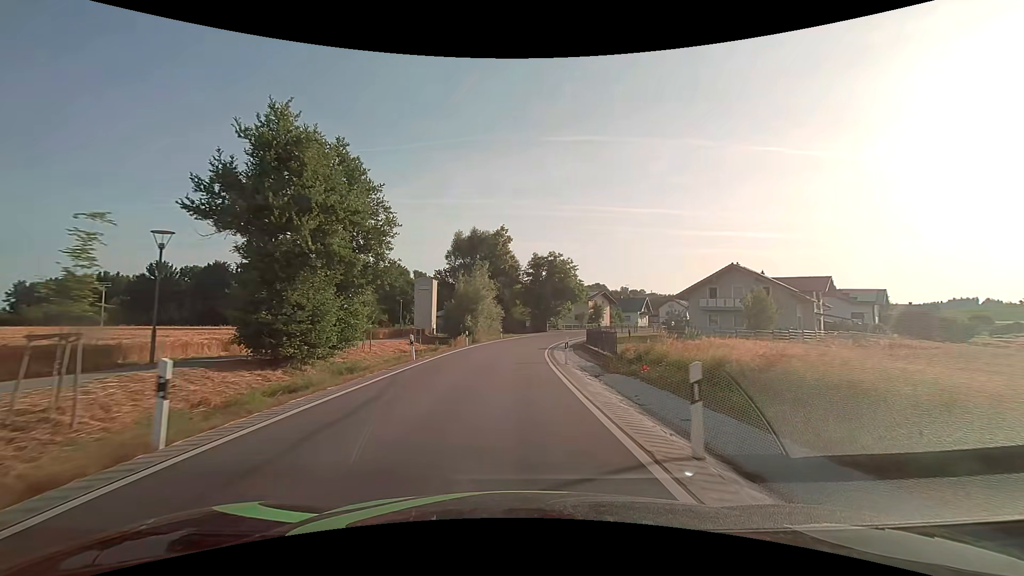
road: secondary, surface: asphalt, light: Day
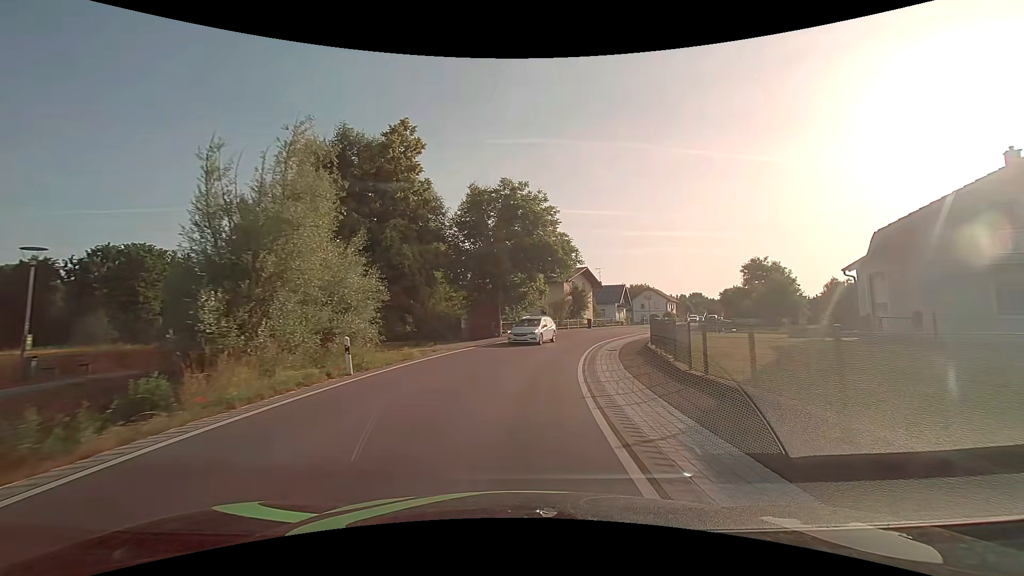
(+1.0, +37.1) m; +6°
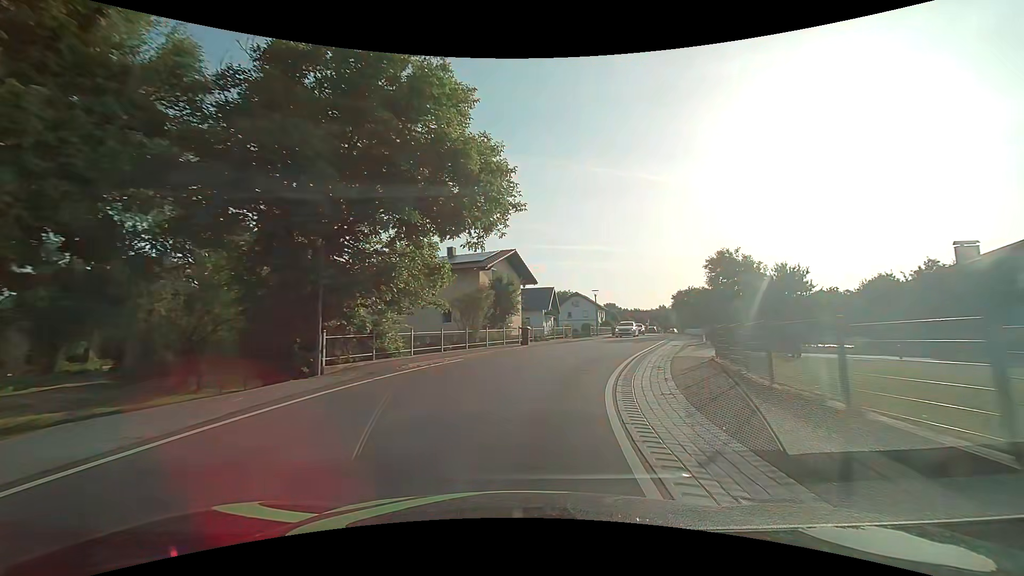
(+1.5, +20.9) m; +9°
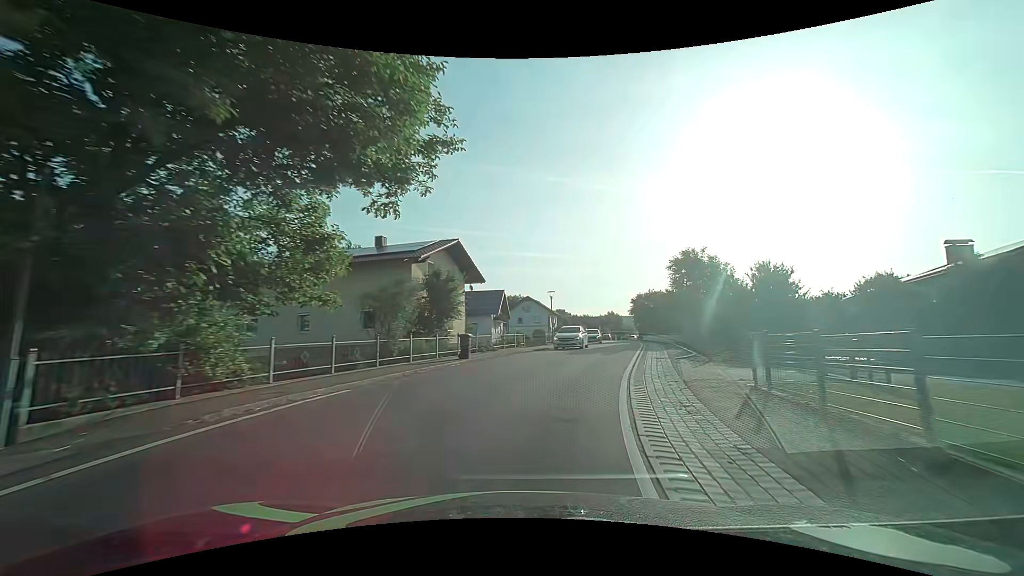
(+0.3, +6.8) m; +6°
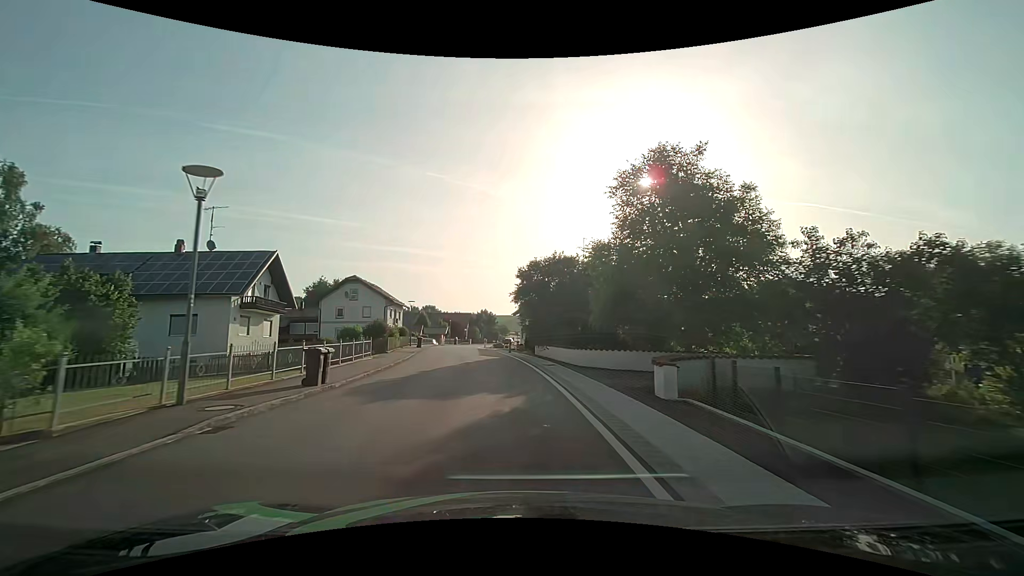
(+6.6, +33.0) m; +15°
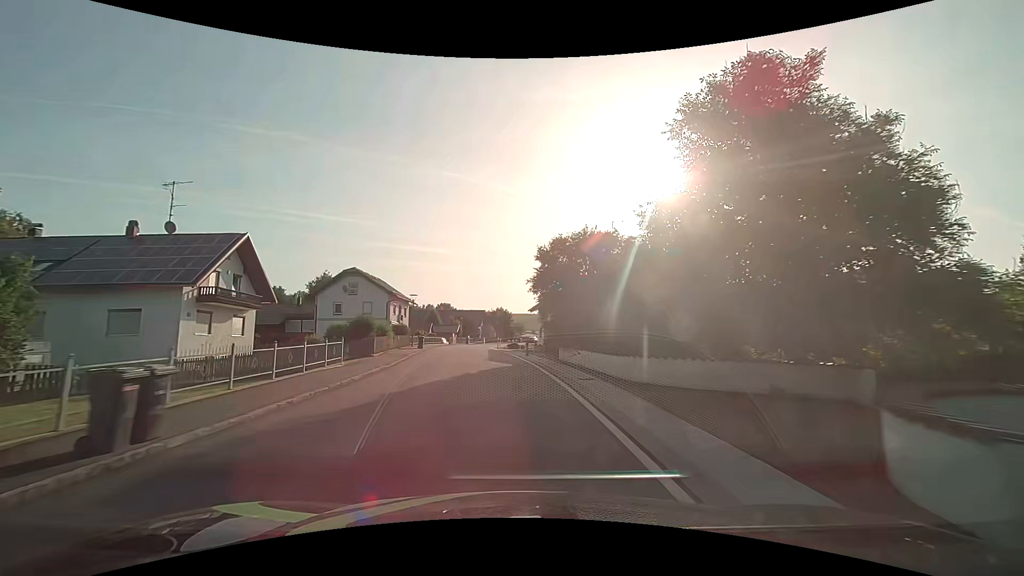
(-0.1, +7.0) m; -2°
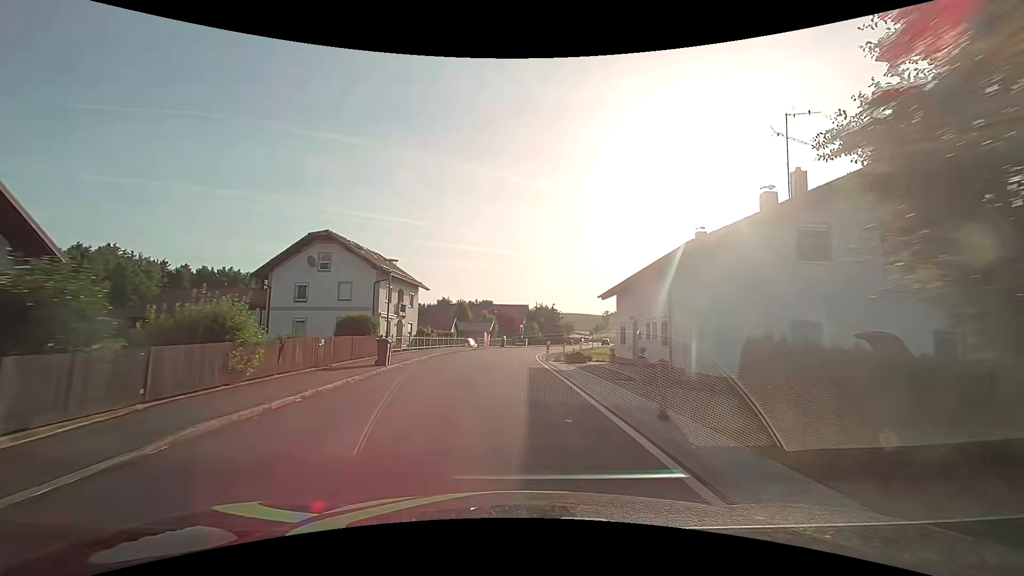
(-1.1, +21.6) m; -5°
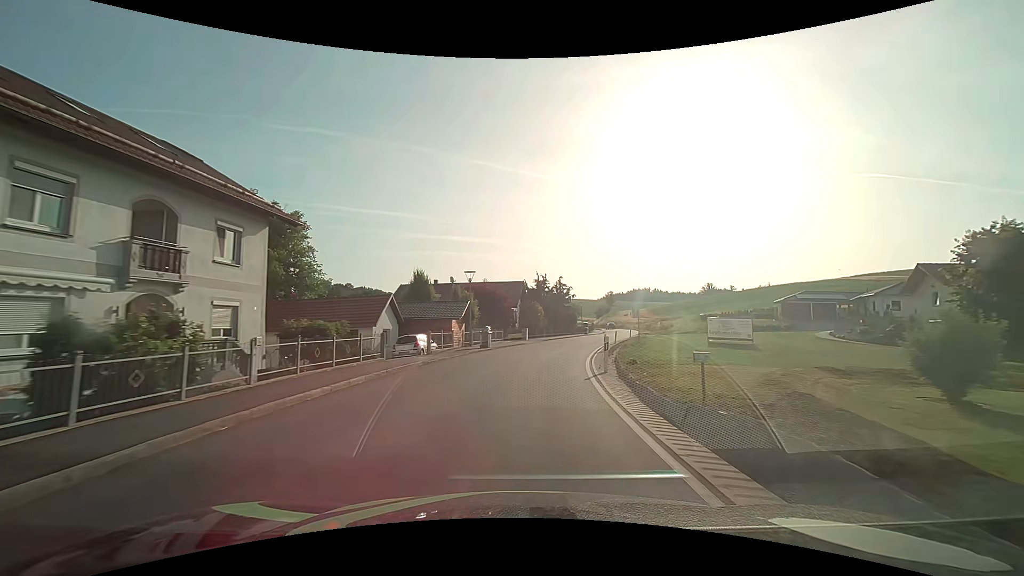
(-0.4, +28.6) m; +1°
(0, +10) (+1, +20) (+3, +30) (+5, +40) (+8, +49) (+10, +59) (+13, +68) (+16, +78) (+19, +88) (+20, +98) m
